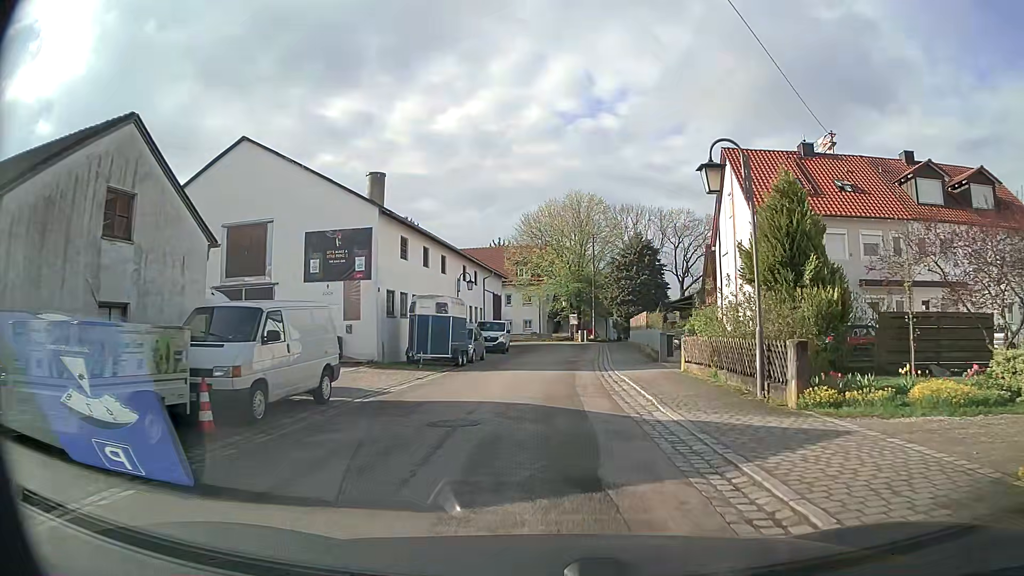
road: residential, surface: asphalt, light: Day
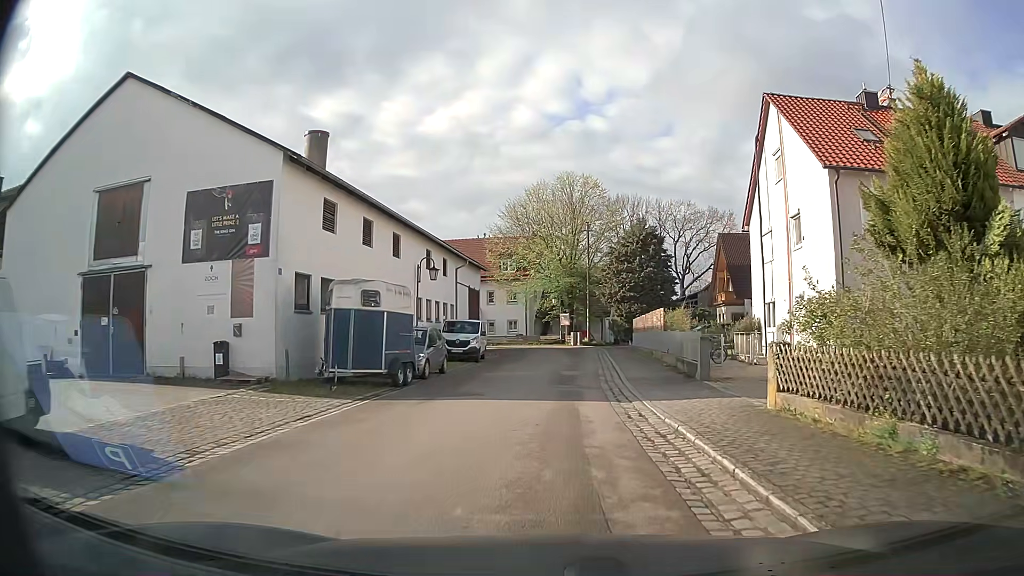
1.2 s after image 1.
(0.0, +8.9) m; +1°
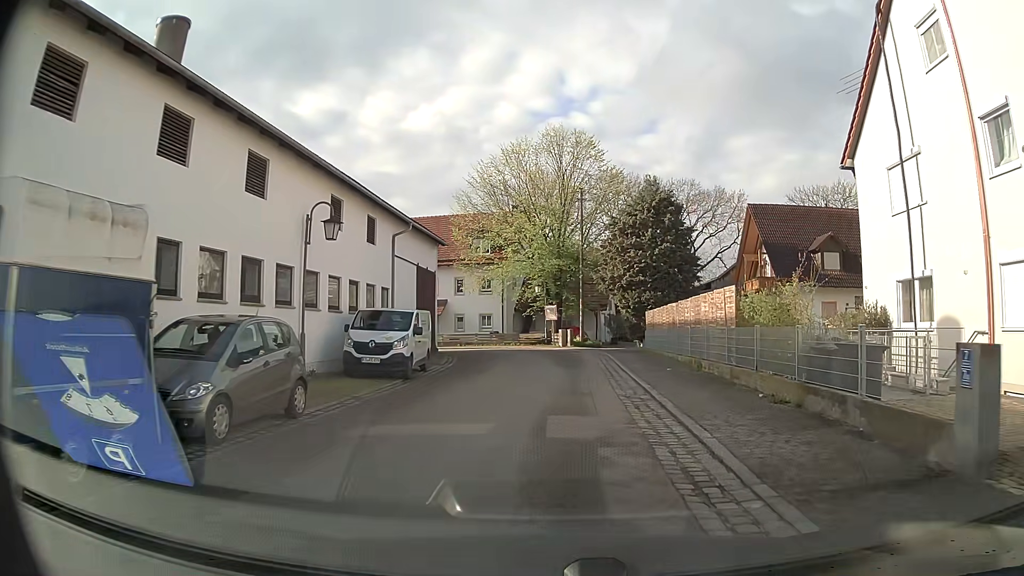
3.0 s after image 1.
(+0.1, +12.6) m; +1°
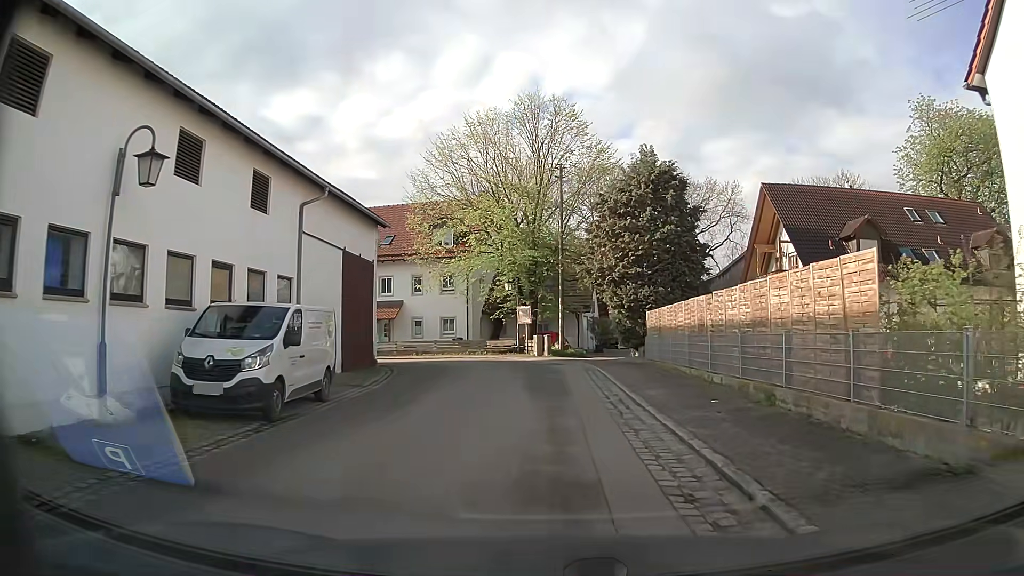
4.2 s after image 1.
(+0.2, +7.9) m; +2°
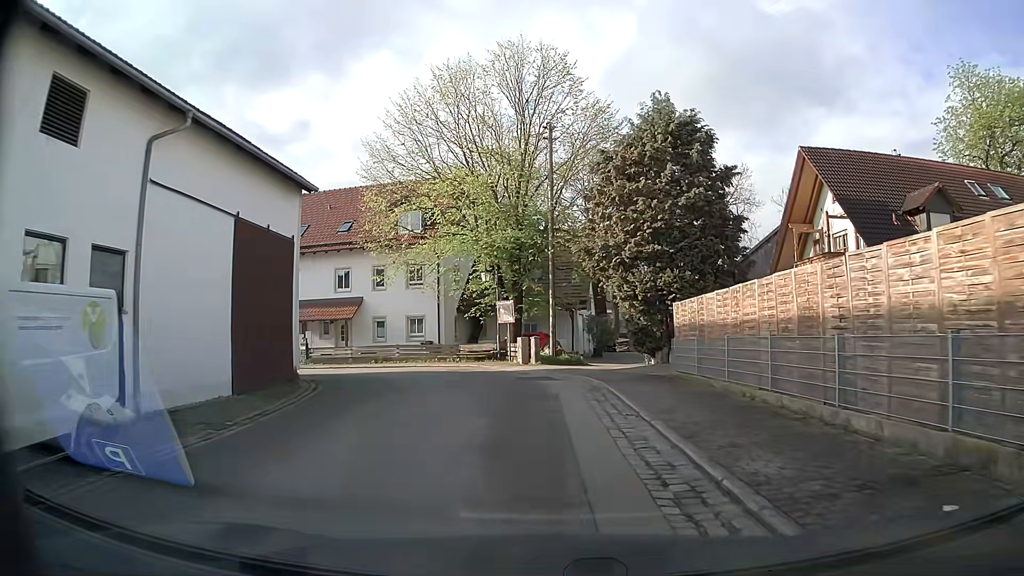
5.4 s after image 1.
(+0.1, +7.6) m; +1°
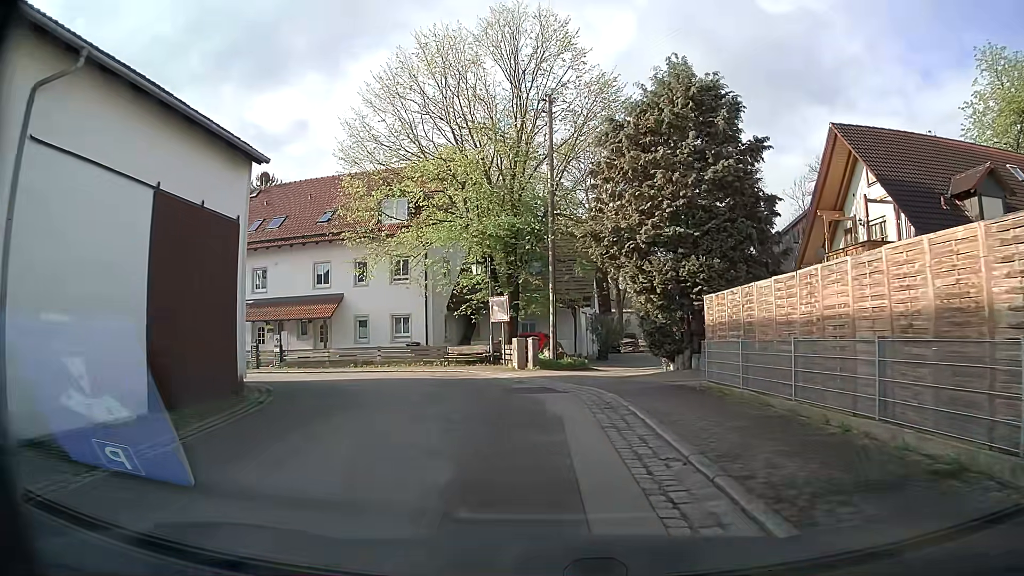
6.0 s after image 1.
(0.0, +3.7) m; +1°
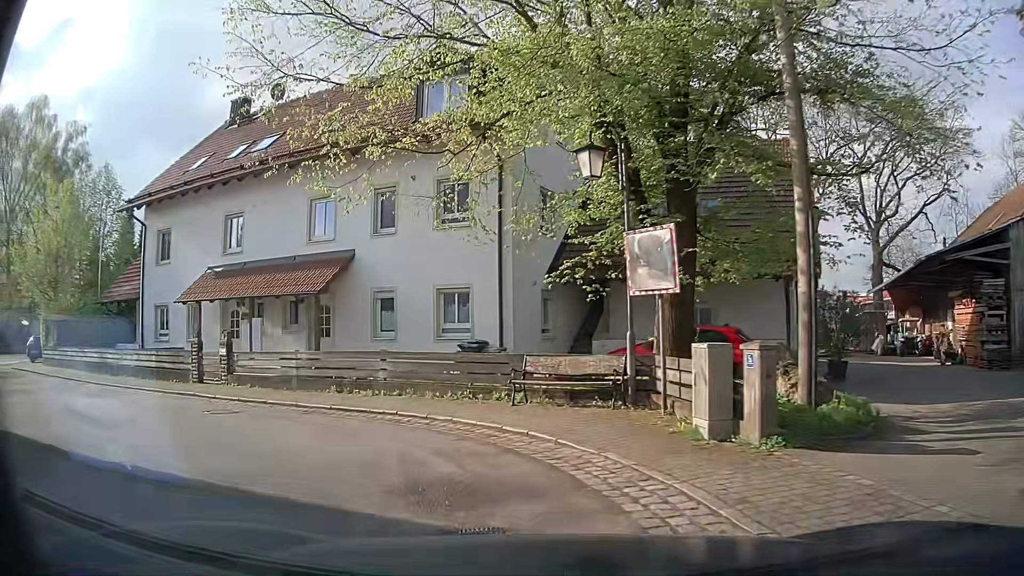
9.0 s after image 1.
(-1.0, +16.2) m; -11°
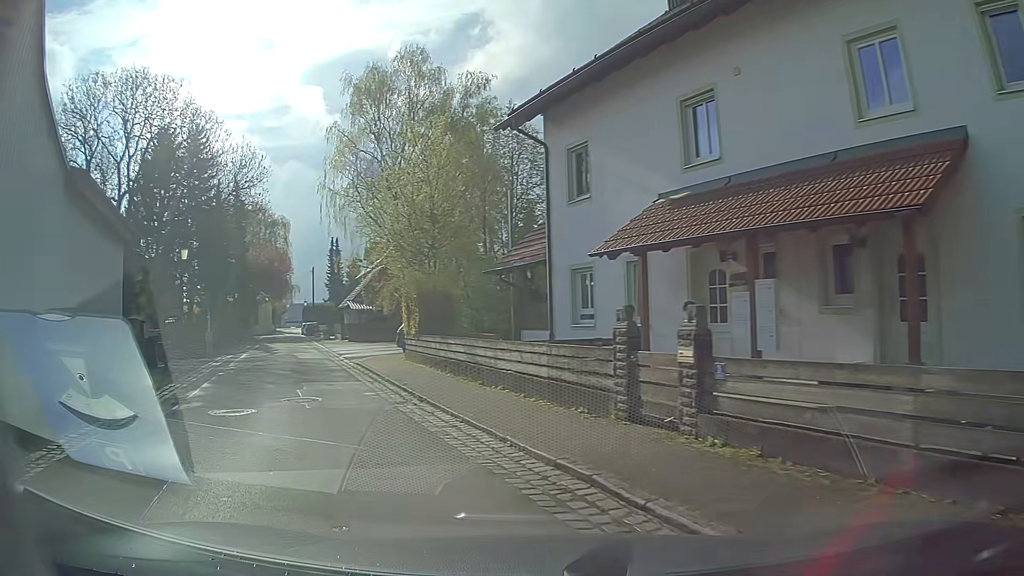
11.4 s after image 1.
(-3.7, +10.3) m; -41°
(-2, +10) (-7, +19) (-11, +28) (-15, +37) (-19, +46) (-23, +55) (-28, +64) (-32, +73) (-36, +82) (-39, +92) m
